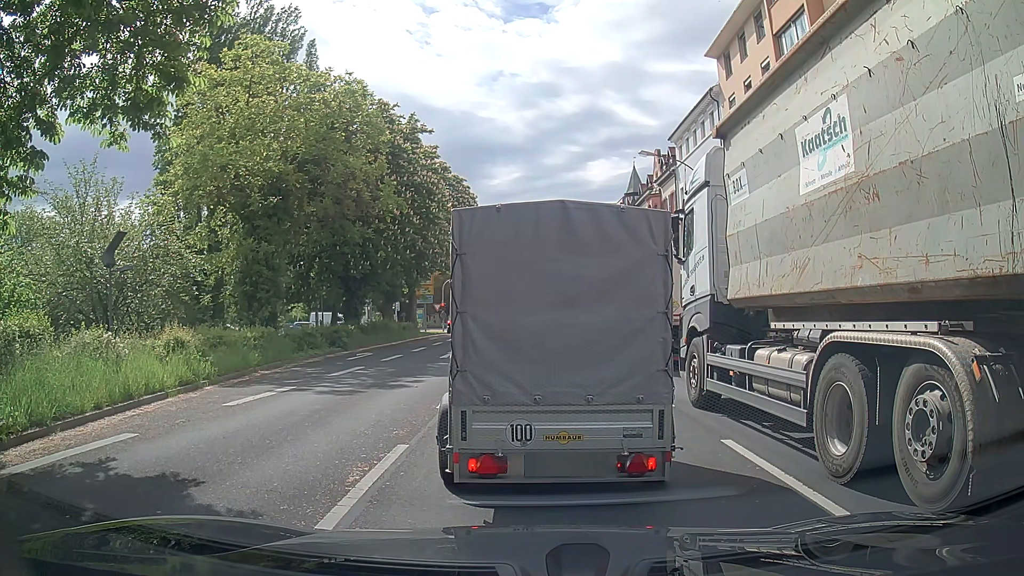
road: primary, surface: asphalt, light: Day
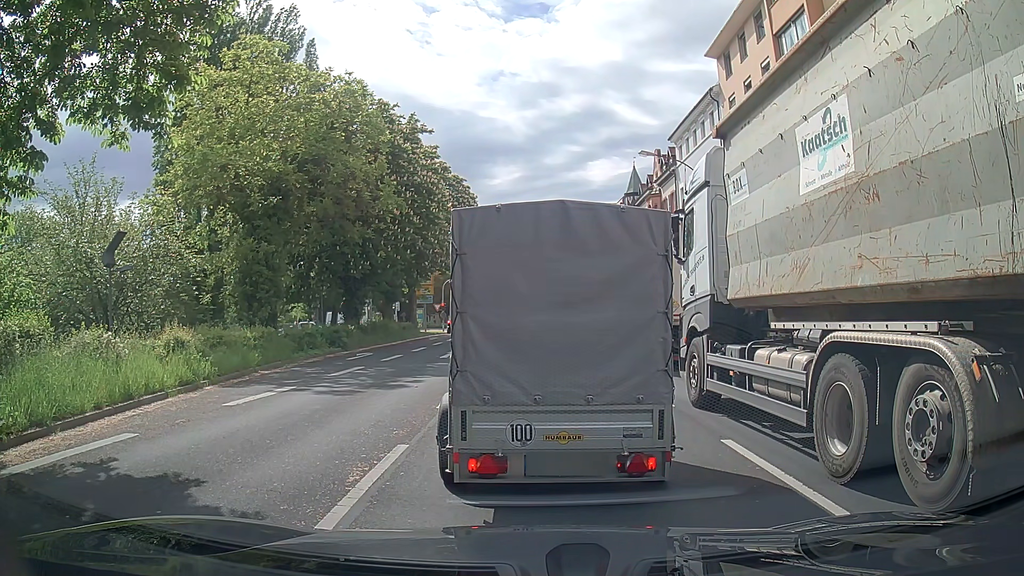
(0.0, 0.0) m; 0°
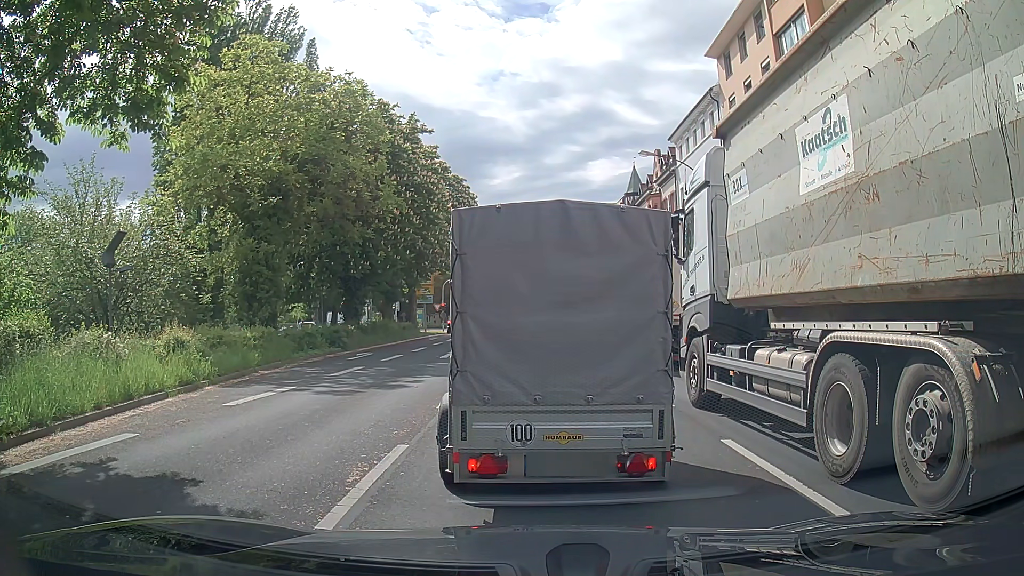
(0.0, 0.0) m; 0°
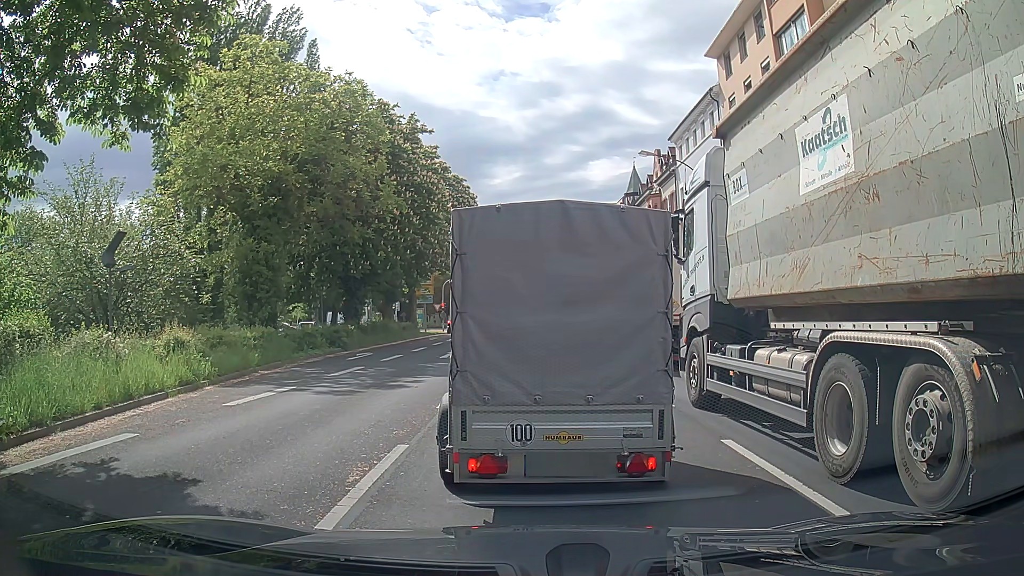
(0.0, 0.0) m; 0°
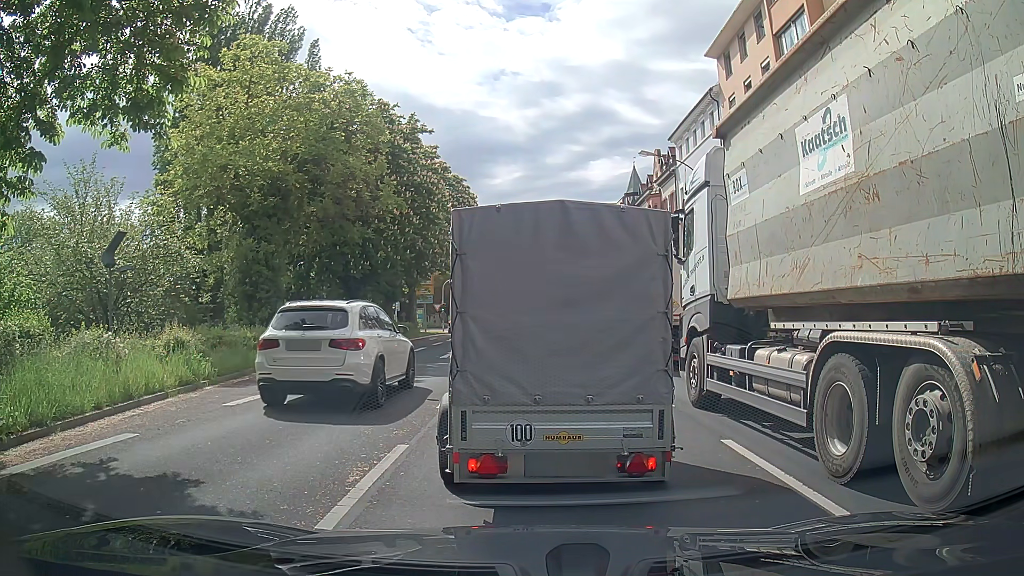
(0.0, 0.0) m; 0°
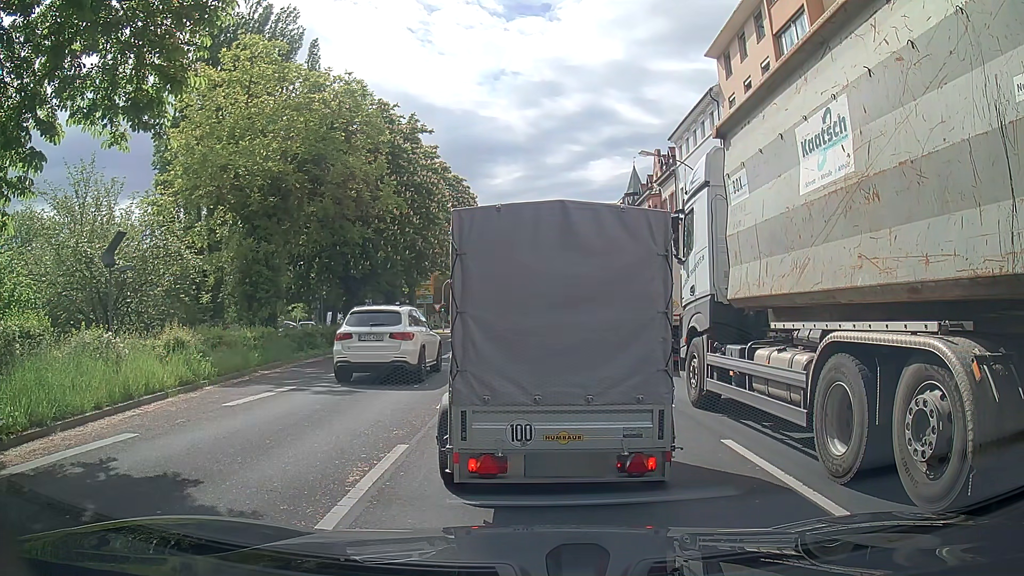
(0.0, 0.0) m; 0°
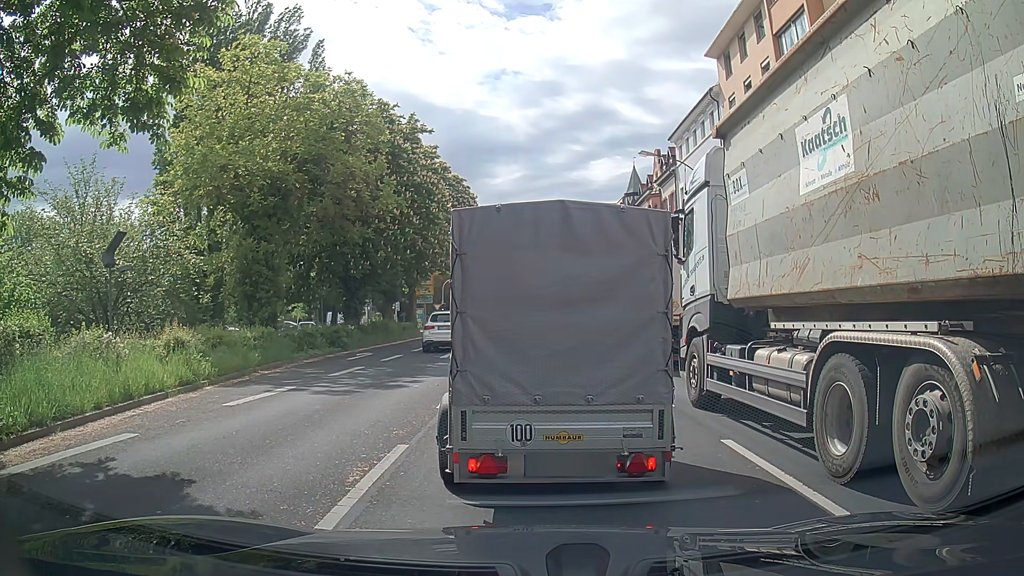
(0.0, 0.0) m; 0°
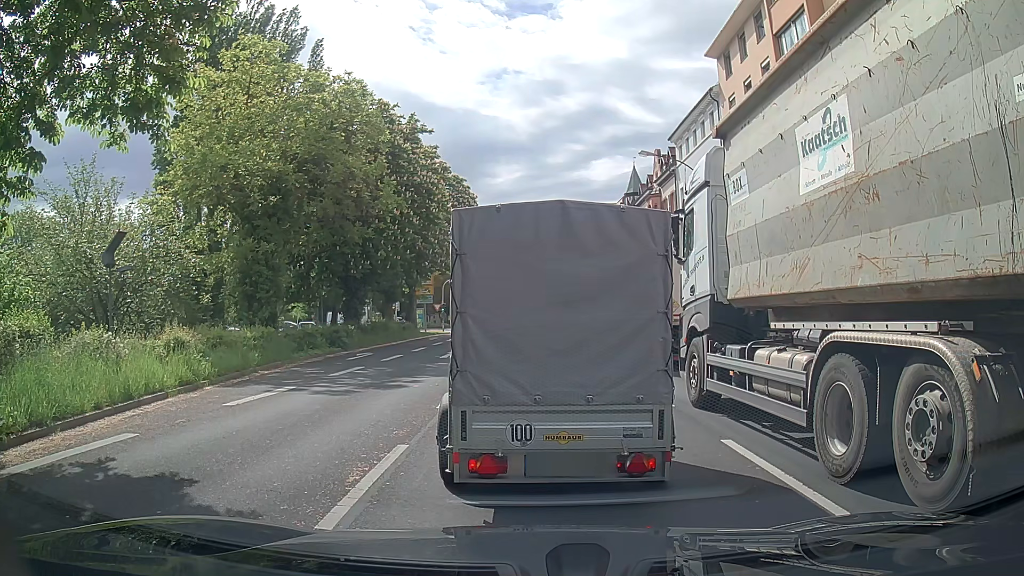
(0.0, 0.0) m; 0°
